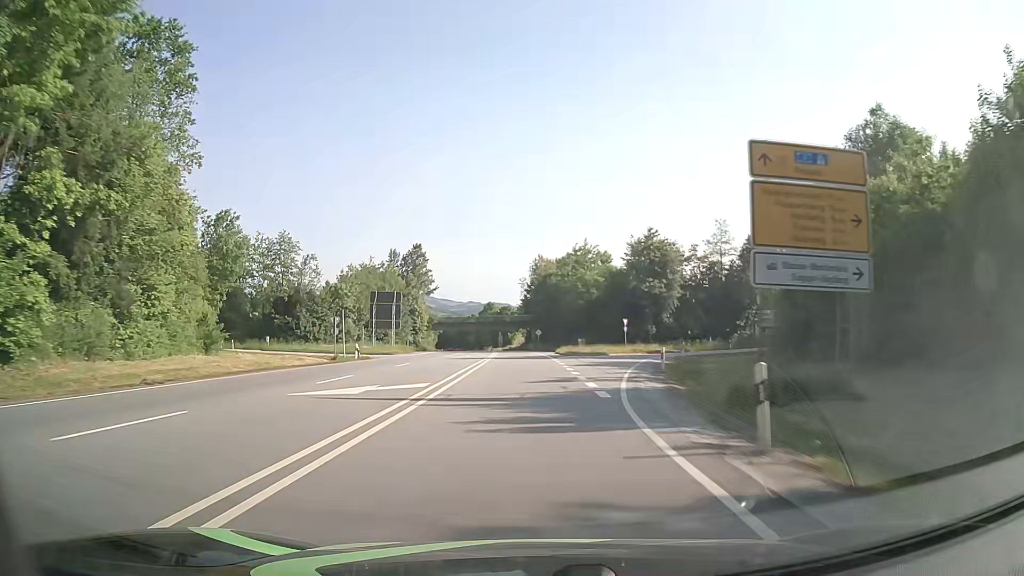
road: primary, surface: asphalt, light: Day
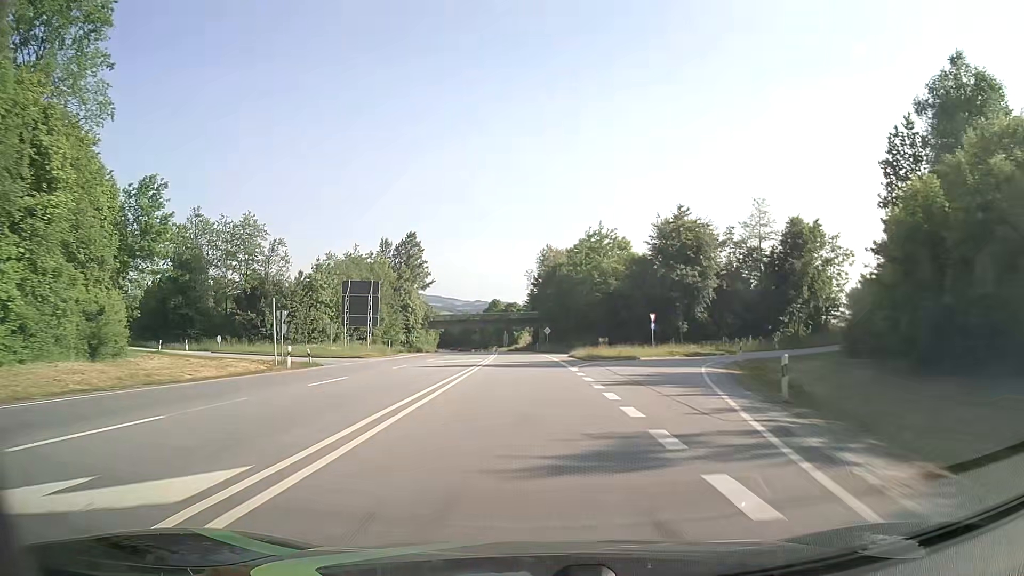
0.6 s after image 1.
(-0.1, +13.0) m; -1°
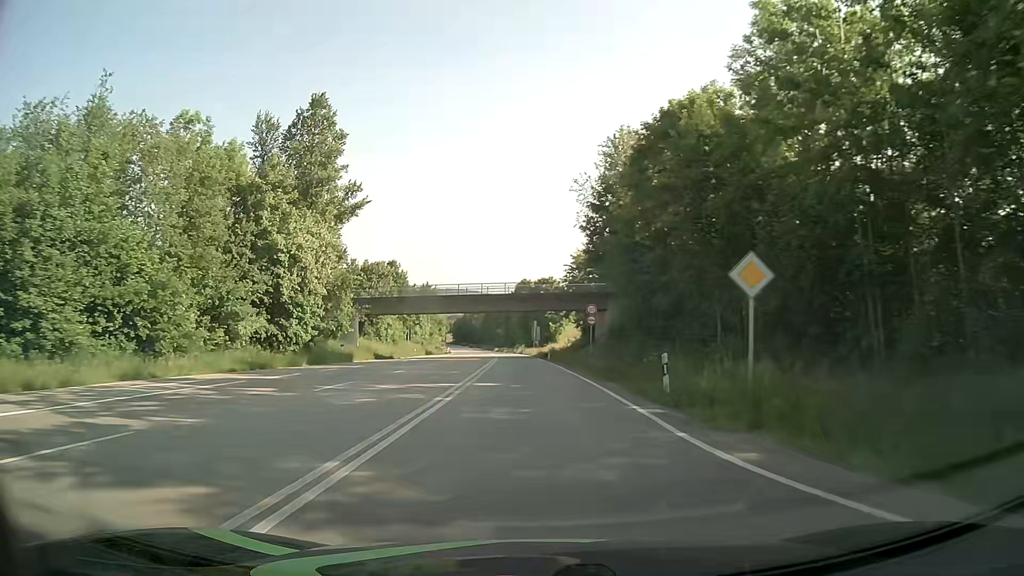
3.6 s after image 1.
(-1.8, +64.0) m; -3°
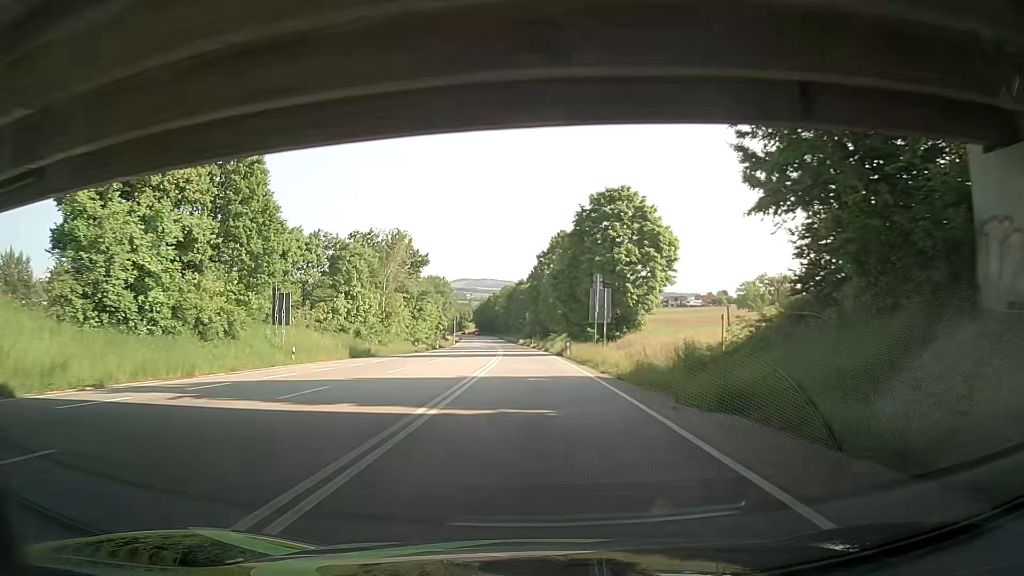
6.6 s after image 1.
(-1.8, +63.2) m; -3°
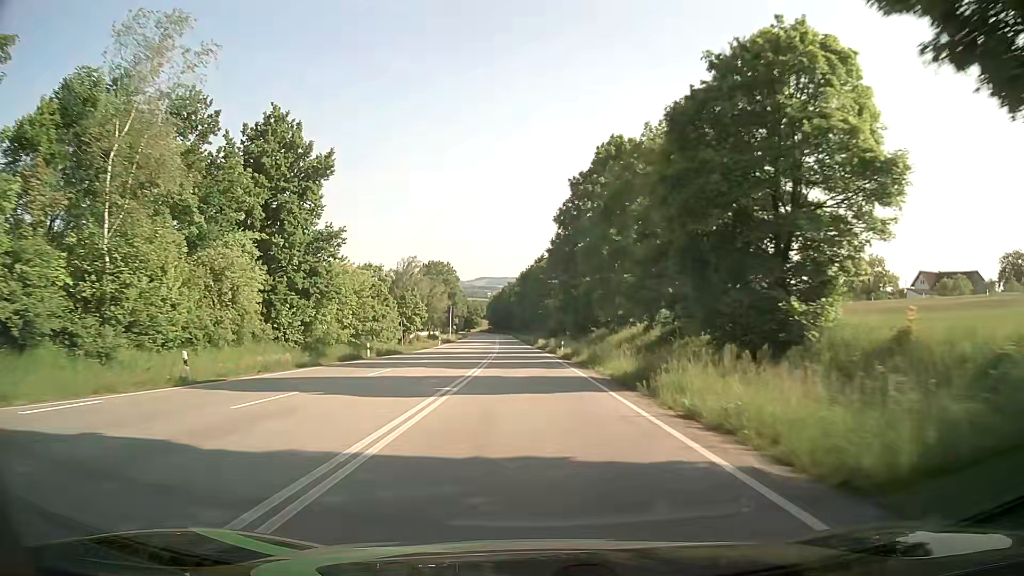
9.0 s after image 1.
(-0.9, +50.4) m; -2°
(0, +10) (0, +20) (0, +30) (-1, +40) (-1, +50) (-1, +60) (-2, +70) (-2, +80) (-3, +90) (-3, +100) m
